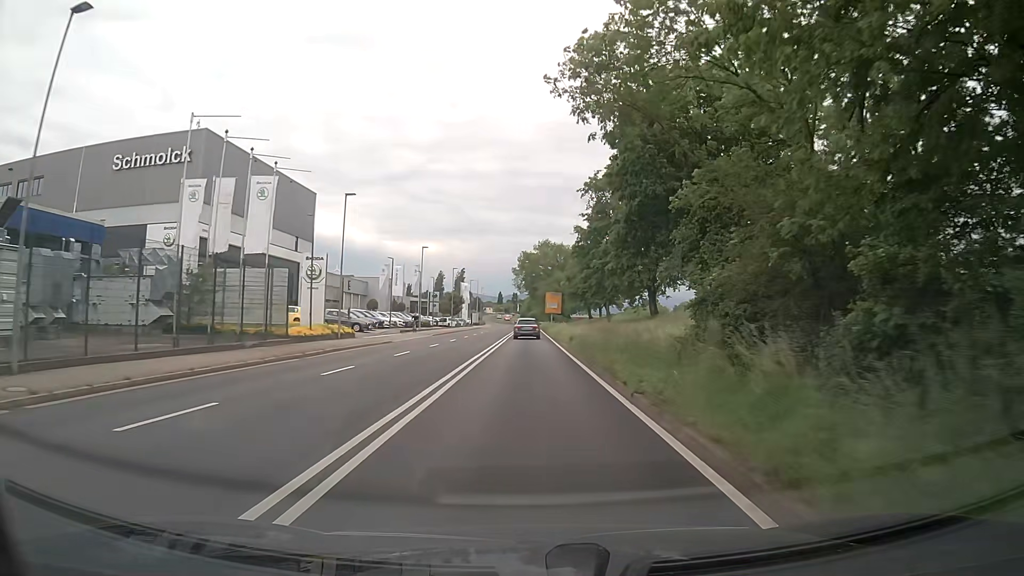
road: primary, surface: asphalt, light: Day
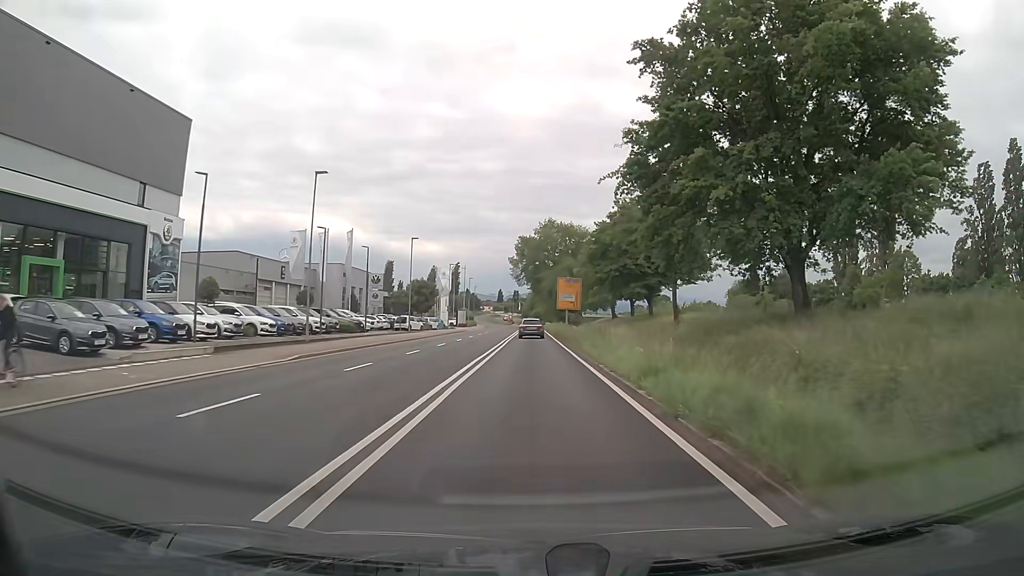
(-0.2, +34.7) m; 0°
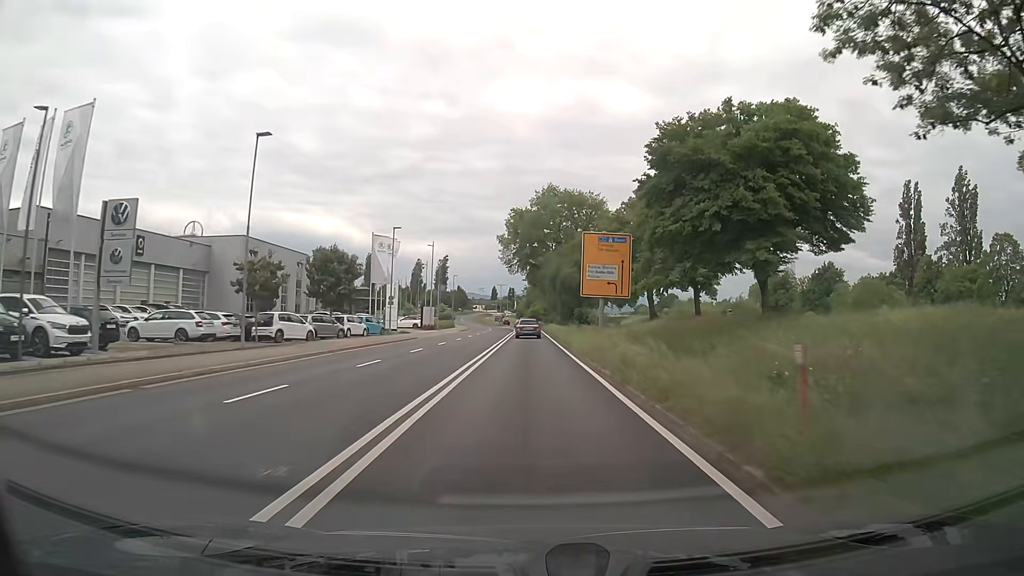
(+0.1, +34.4) m; 0°
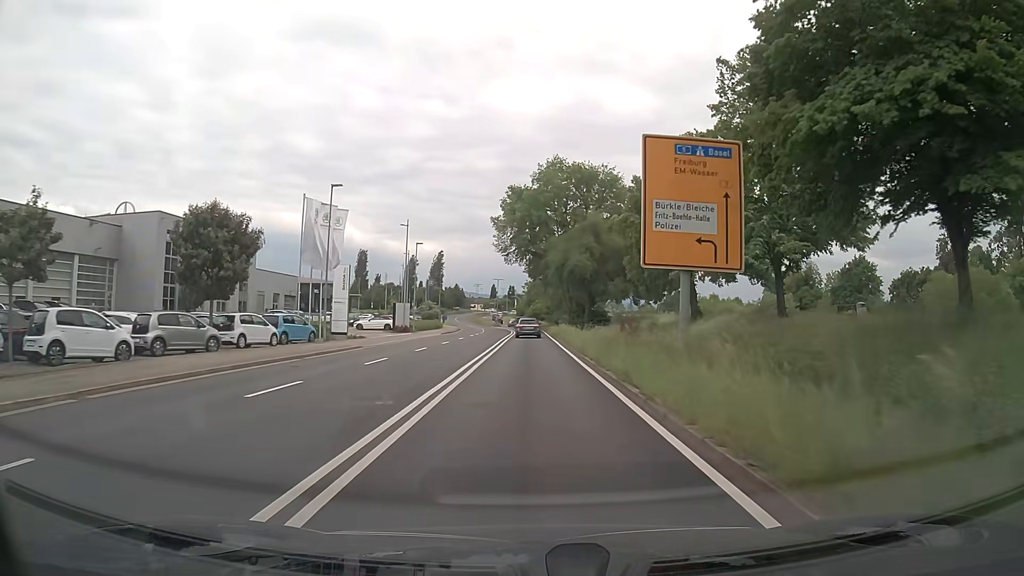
(-0.1, +17.1) m; 0°
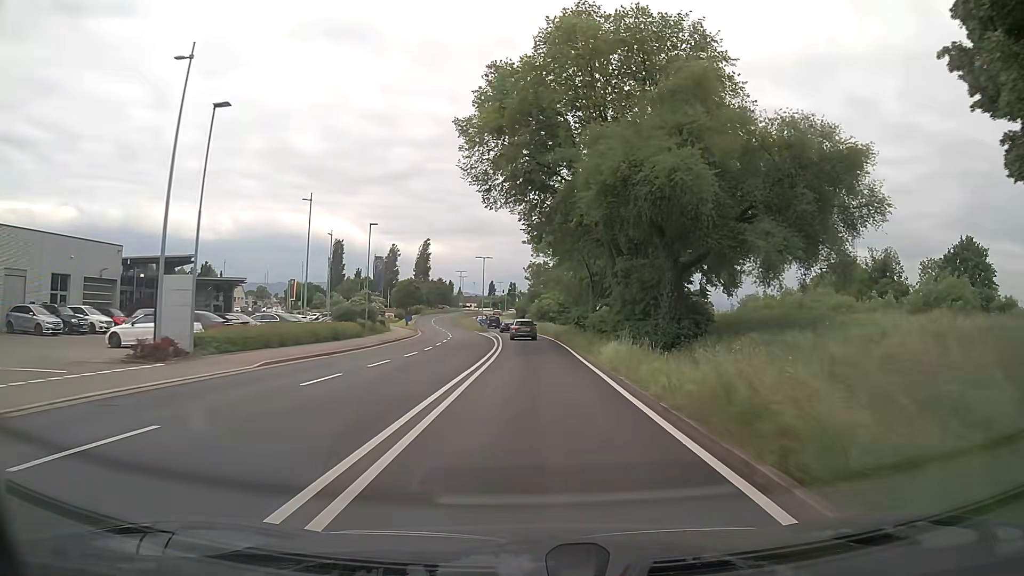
(0.0, +42.7) m; 0°
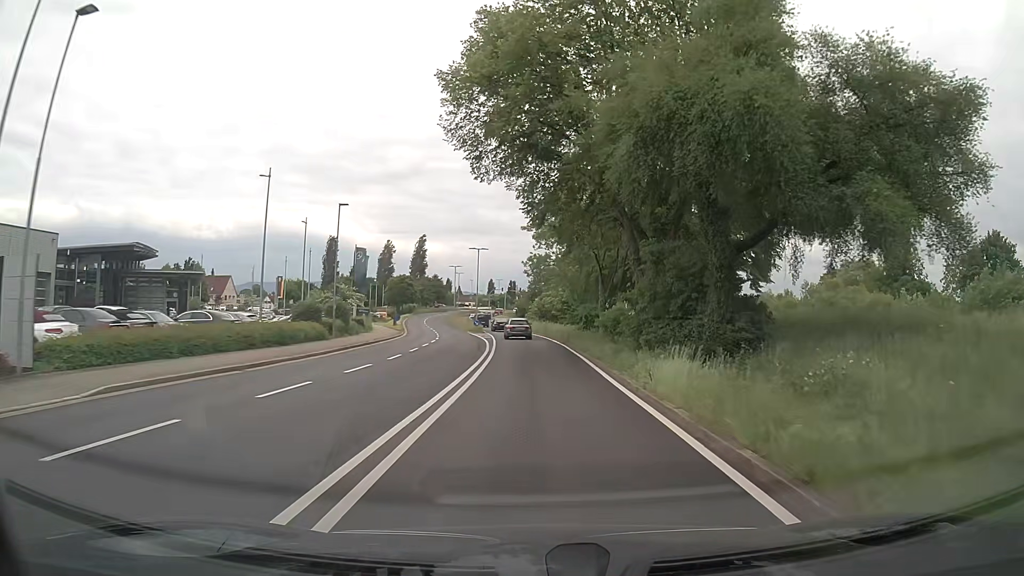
(0.0, +8.5) m; +1°
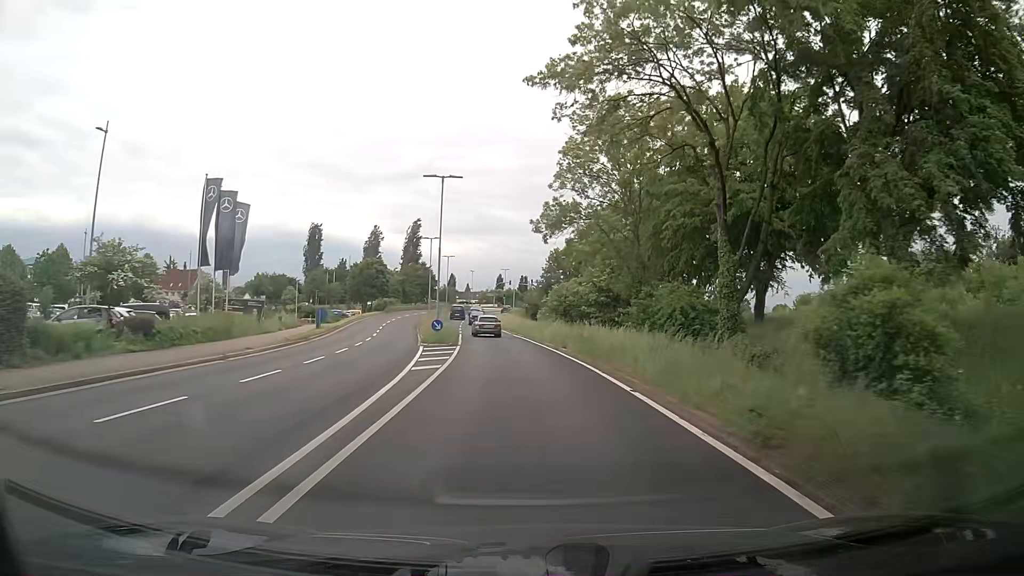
(-0.5, +34.0) m; -2°
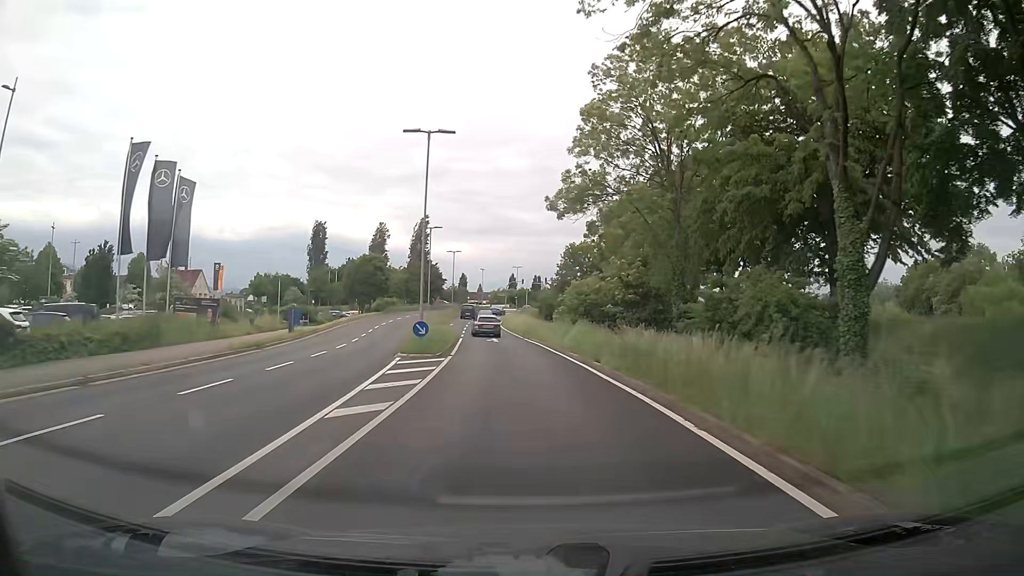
(0.0, +8.5) m; 0°
(0, +10) (-1, +20) (-1, +30) (-2, +40) (-3, +50) (-4, +60) (-5, +70) (-5, +80) (-5, +90) (-4, +100) m
